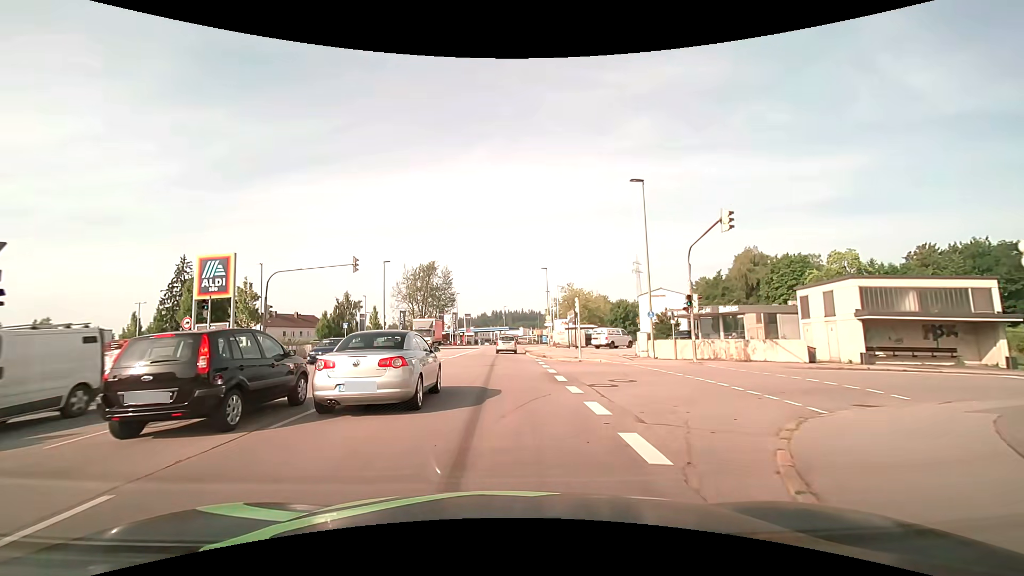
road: tertiary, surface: asphalt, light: Day
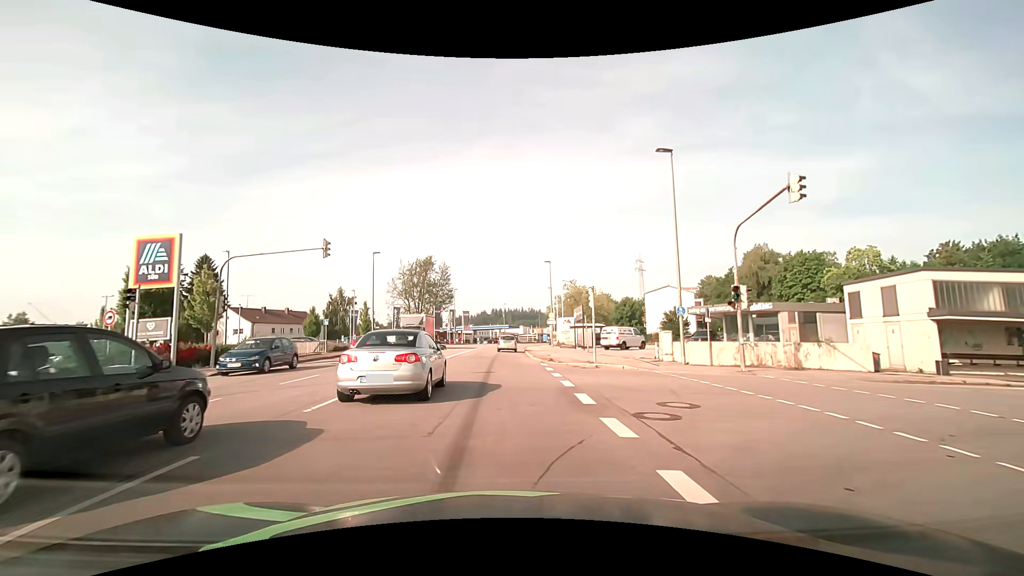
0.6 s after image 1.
(0.0, +4.8) m; 0°
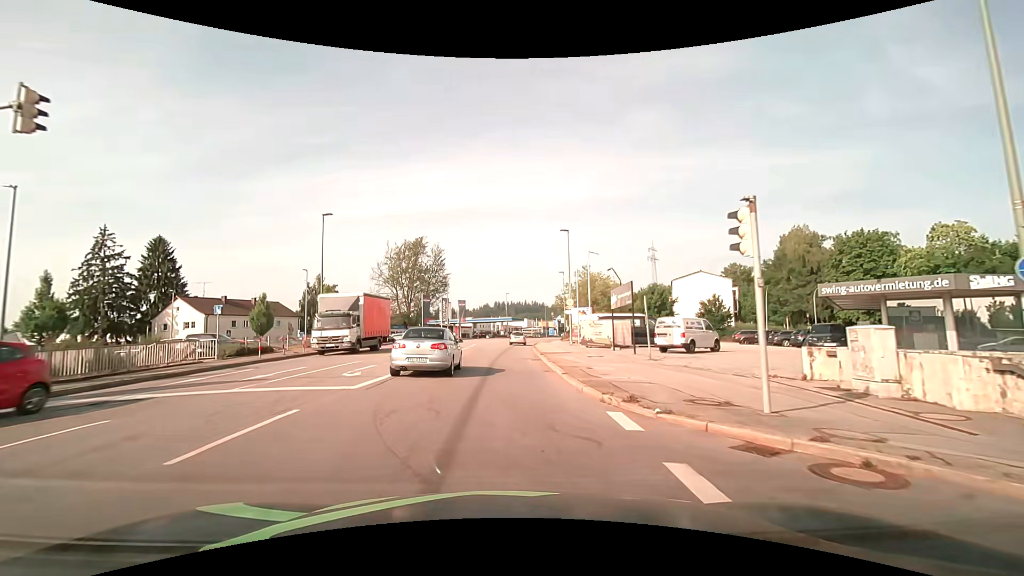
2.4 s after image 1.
(-0.1, +15.4) m; 0°
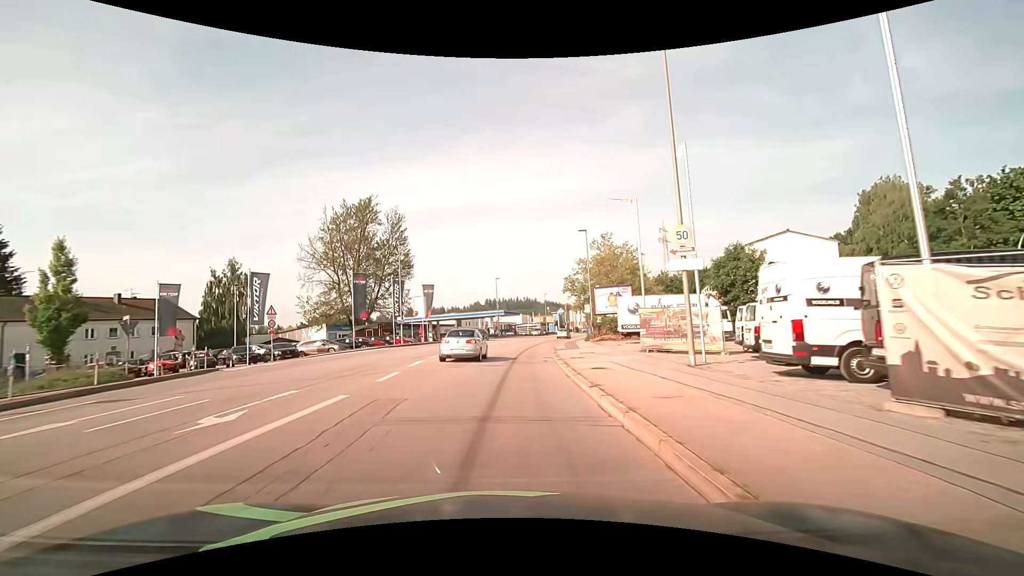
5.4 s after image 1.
(-0.1, +29.6) m; 0°
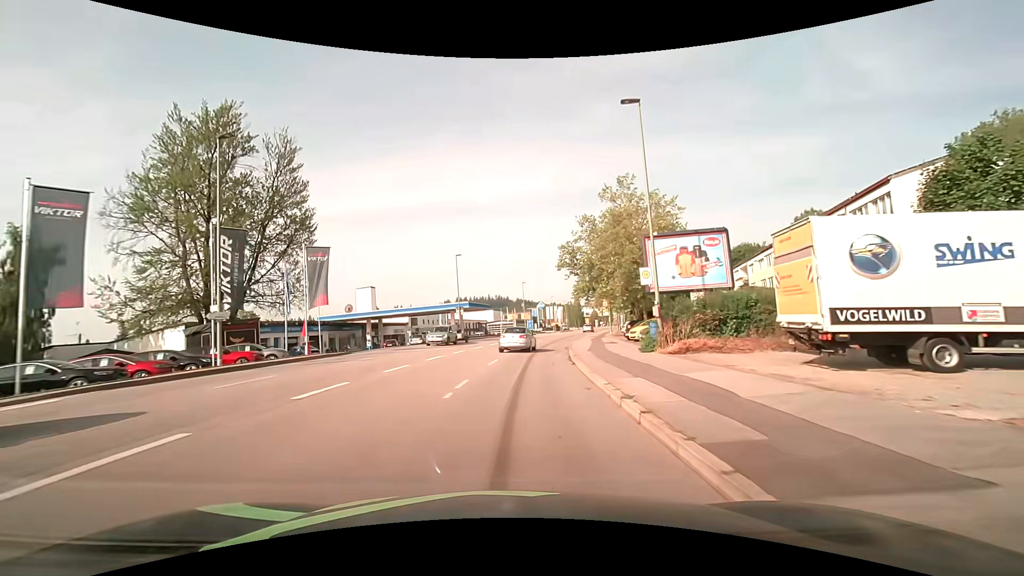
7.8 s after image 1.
(+0.9, +26.7) m; +4°
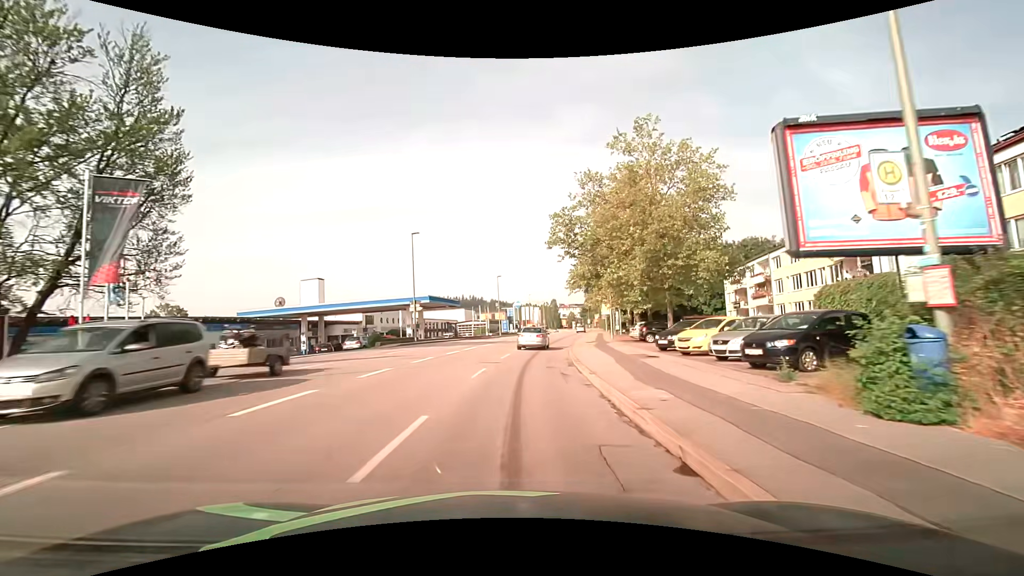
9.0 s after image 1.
(+0.2, +14.0) m; +3°
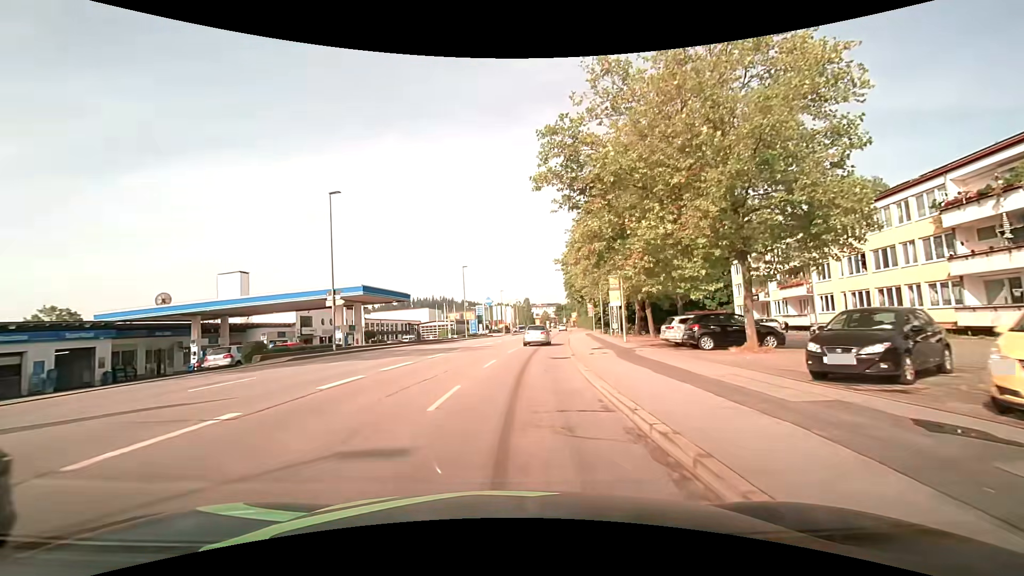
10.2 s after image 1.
(+0.4, +14.5) m; +3°
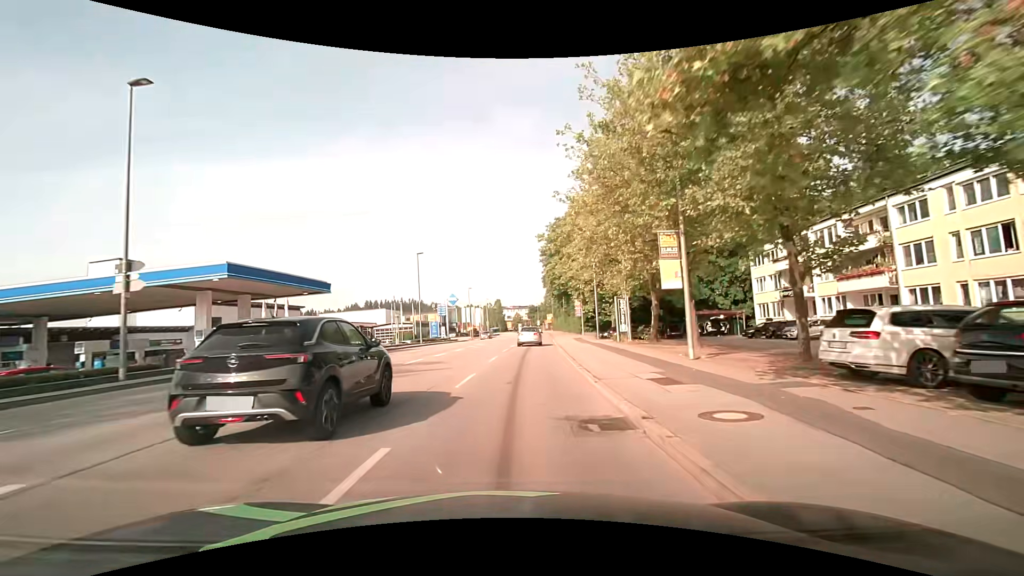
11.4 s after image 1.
(+0.4, +14.6) m; +4°
(0, +10) (+1, +20) (+1, +30) (+2, +40) (+2, +50) (+3, +60) (+4, +70) (+4, +80) (+5, +90) (+5, +100) m
